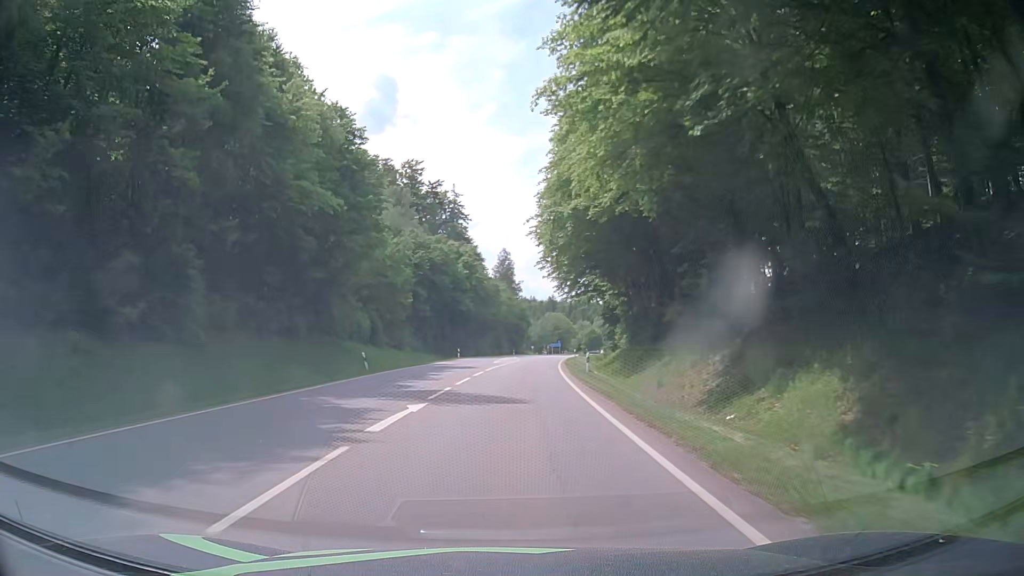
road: secondary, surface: asphalt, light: Day
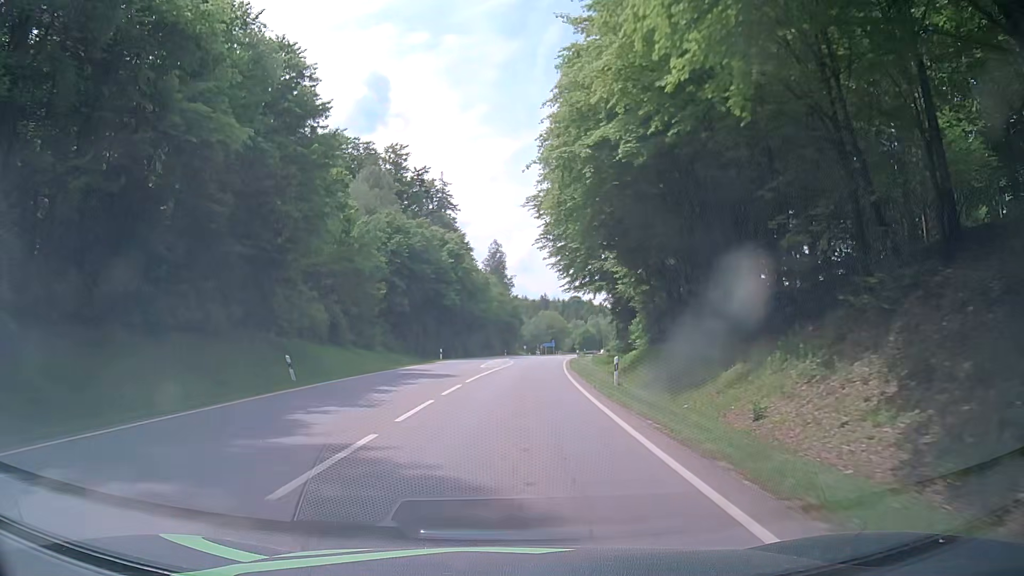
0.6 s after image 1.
(+0.1, +10.8) m; +1°
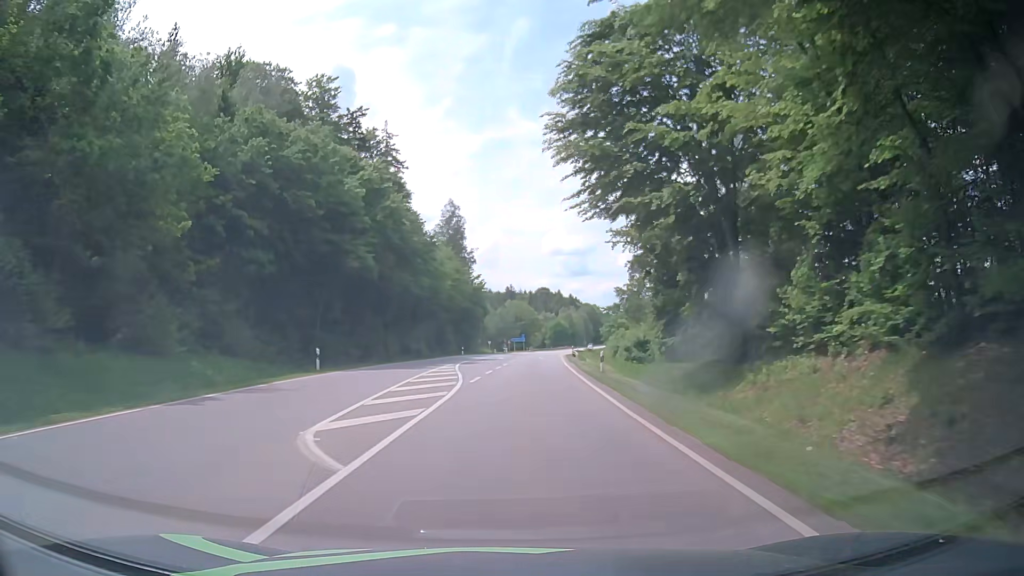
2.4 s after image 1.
(+0.9, +32.4) m; +3°
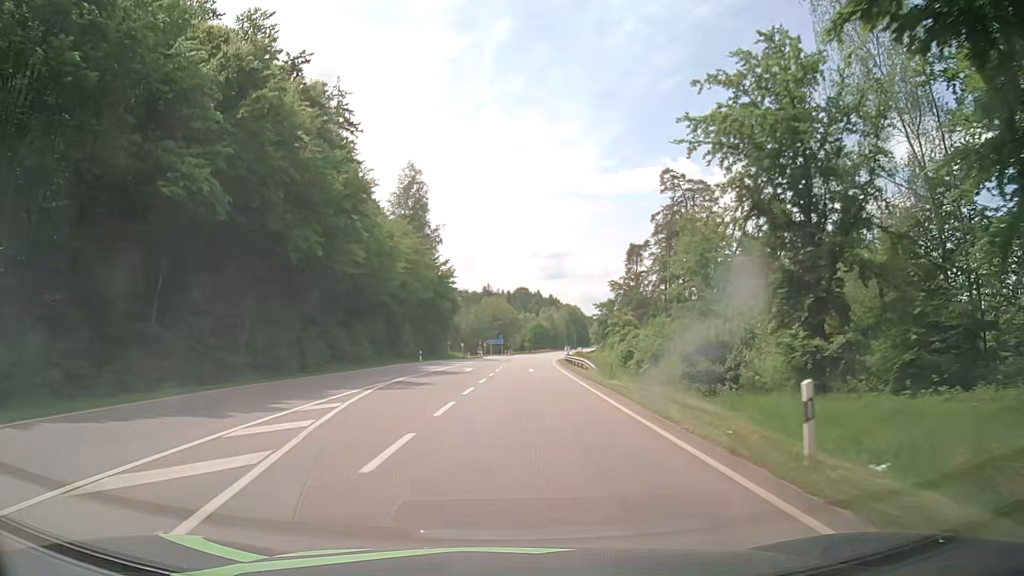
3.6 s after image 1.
(+0.6, +21.7) m; +2°
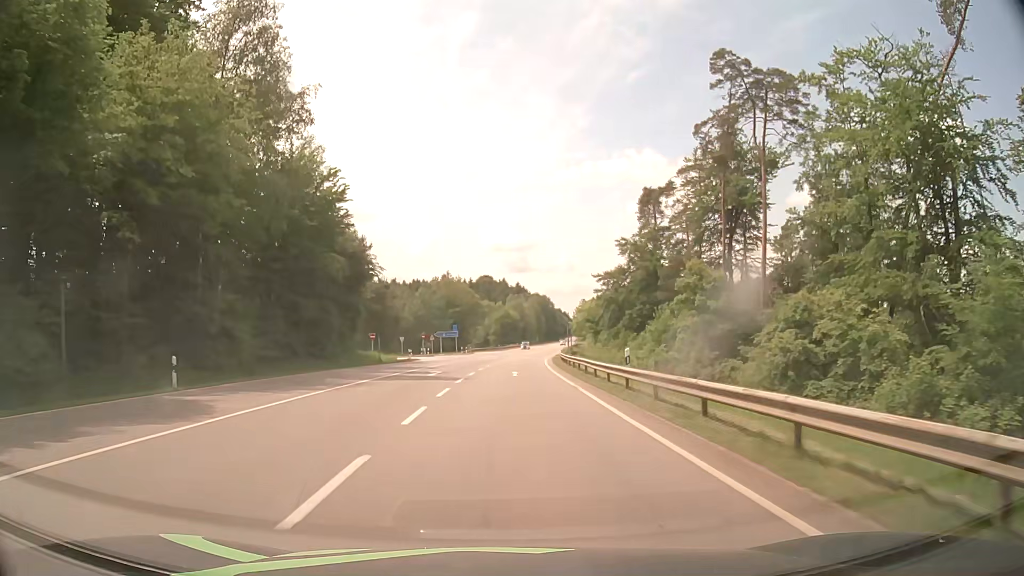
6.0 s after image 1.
(+1.3, +43.4) m; +3°
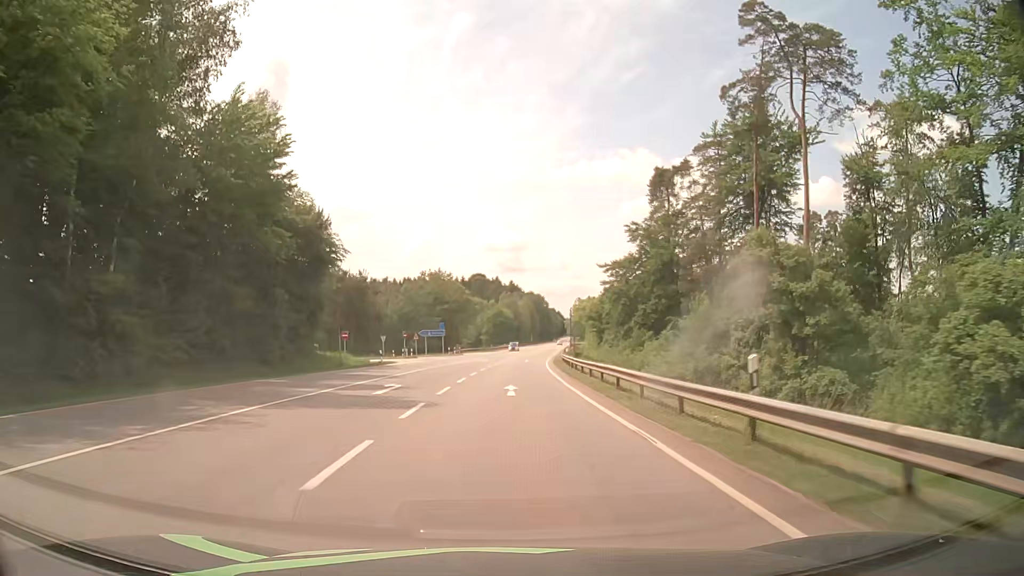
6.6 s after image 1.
(+0.1, +10.8) m; +2°
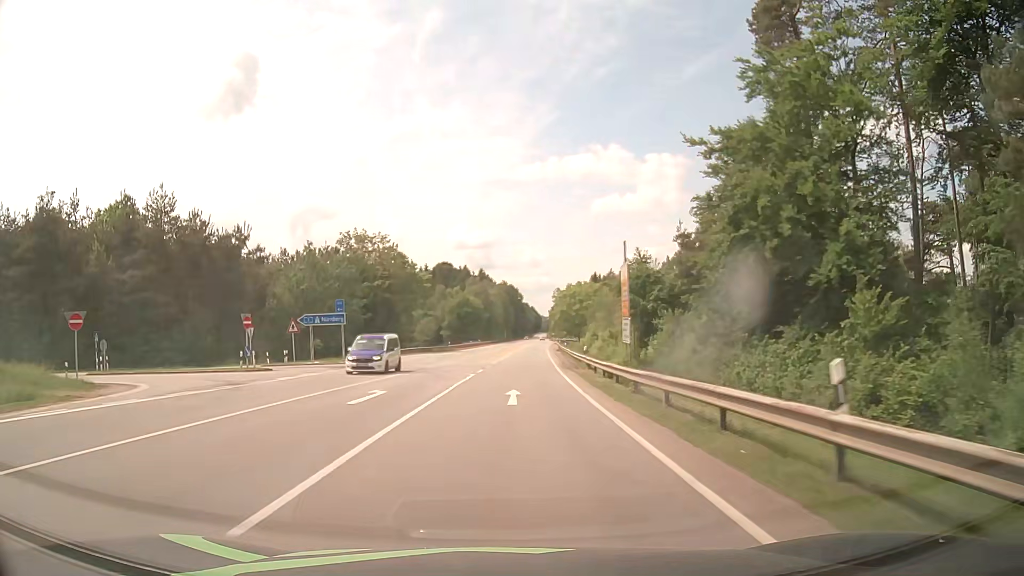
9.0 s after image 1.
(+0.6, +43.2) m; +2°
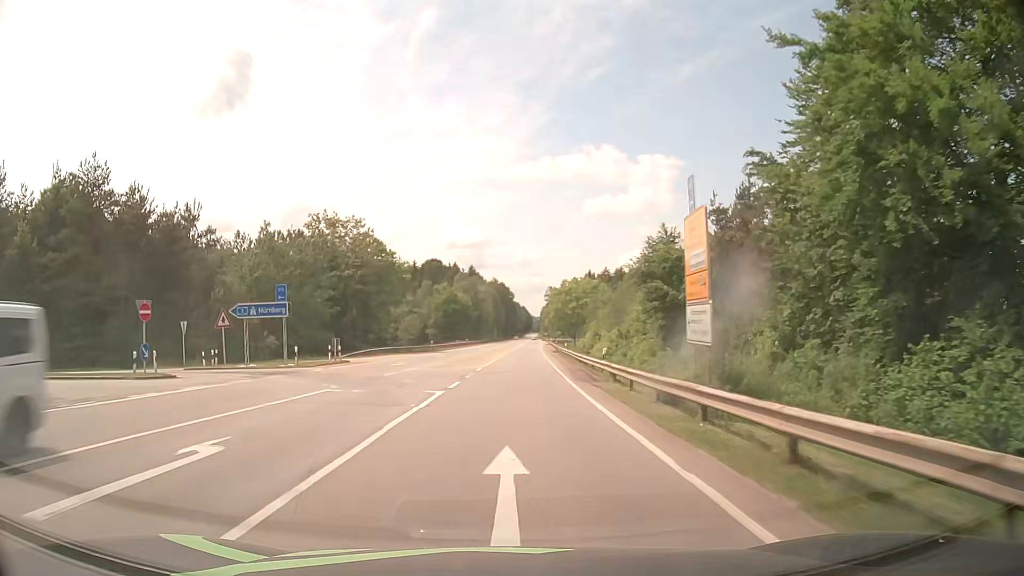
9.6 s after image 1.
(+0.1, +10.8) m; +1°
(0, +10) (0, +20) (+1, +30) (+1, +40) (+1, +50) (+2, +60) (+2, +70) (+2, +80) (+3, +90) (+3, +100) m
